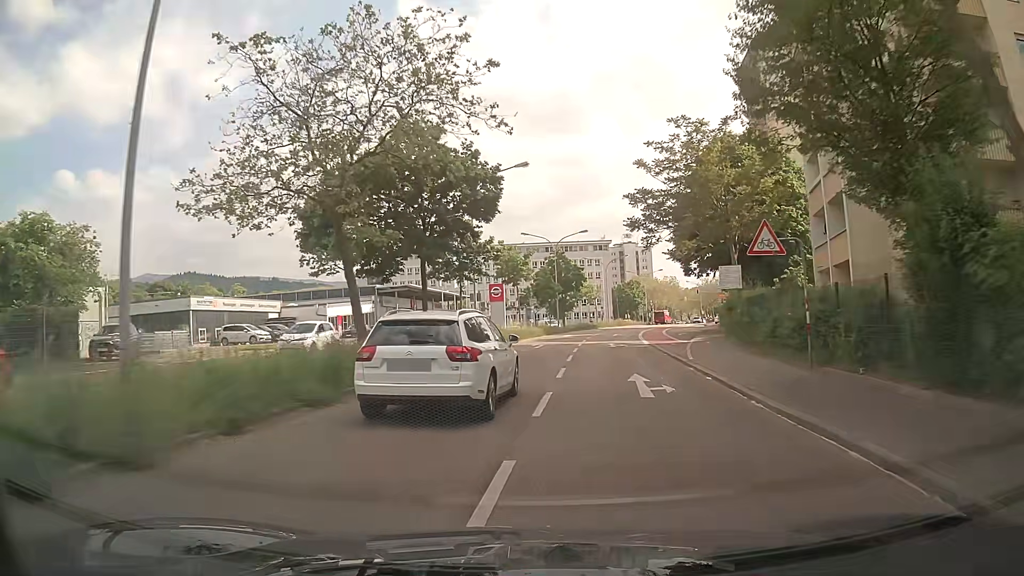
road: secondary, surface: asphalt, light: Day
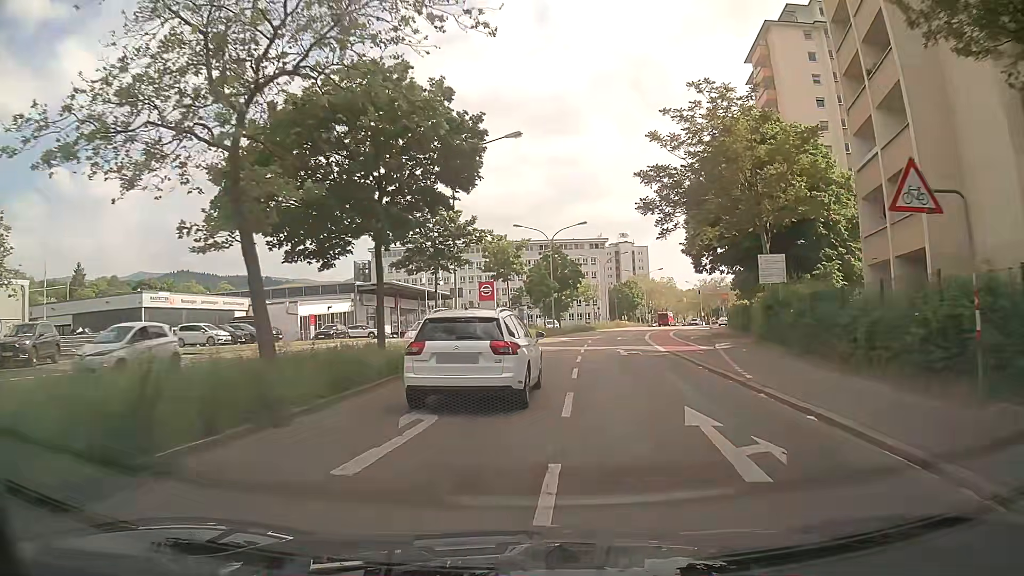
(0.0, +6.3) m; +1°
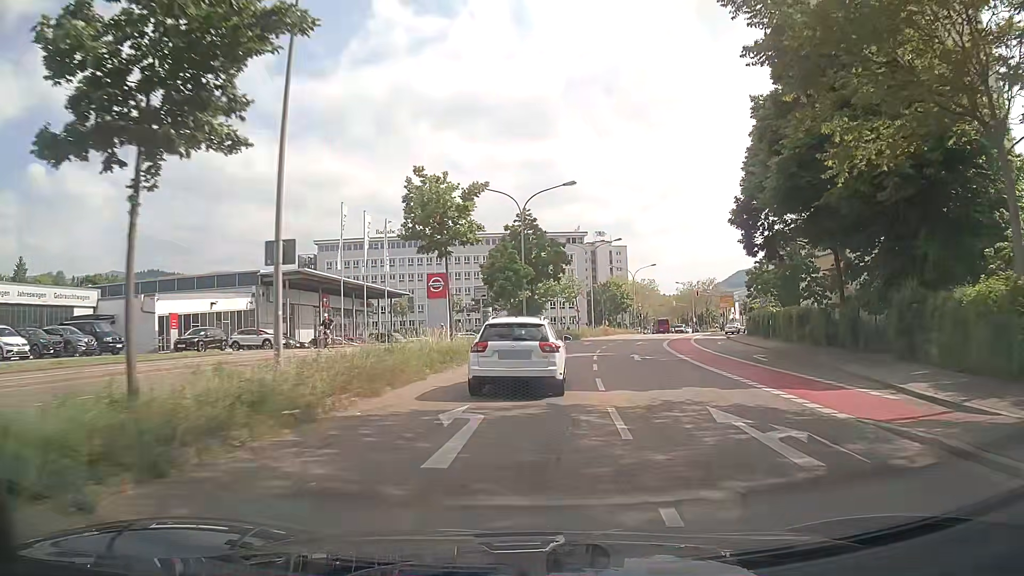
(+0.3, +19.4) m; +2°
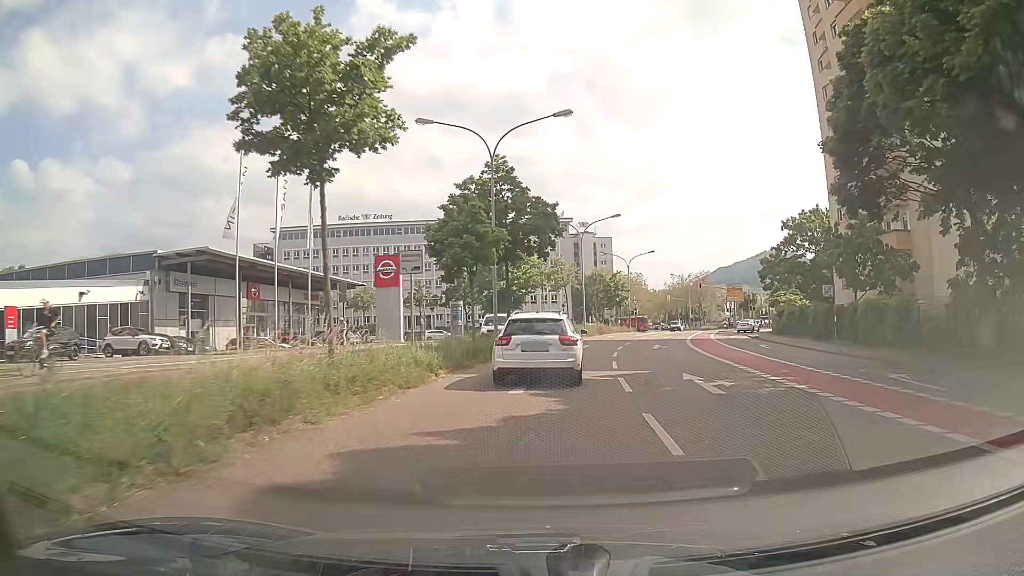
(+0.2, +13.5) m; +2°
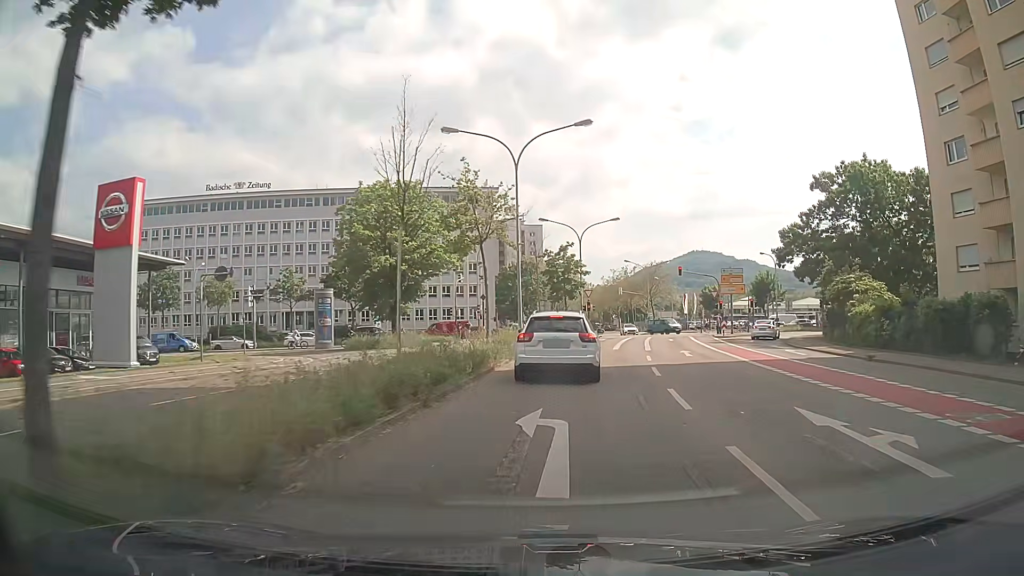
(+1.4, +26.6) m; +7°
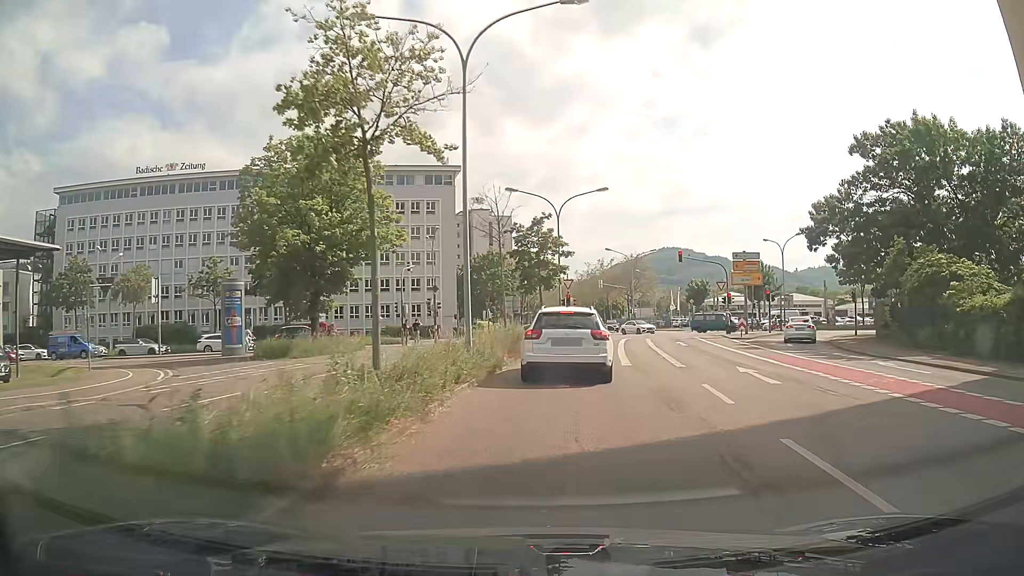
(+0.2, +11.8) m; +2°
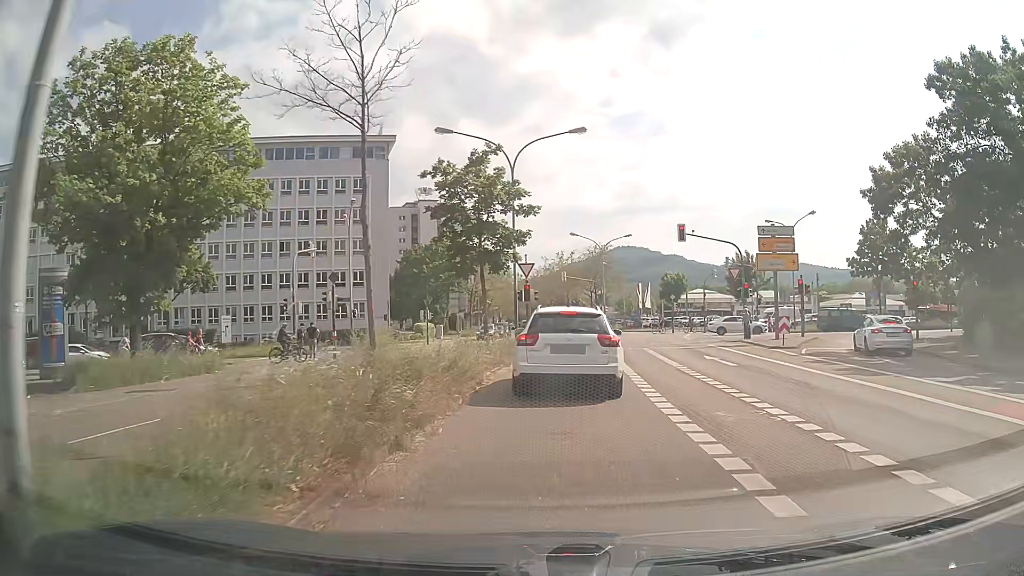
(+0.5, +13.9) m; +3°
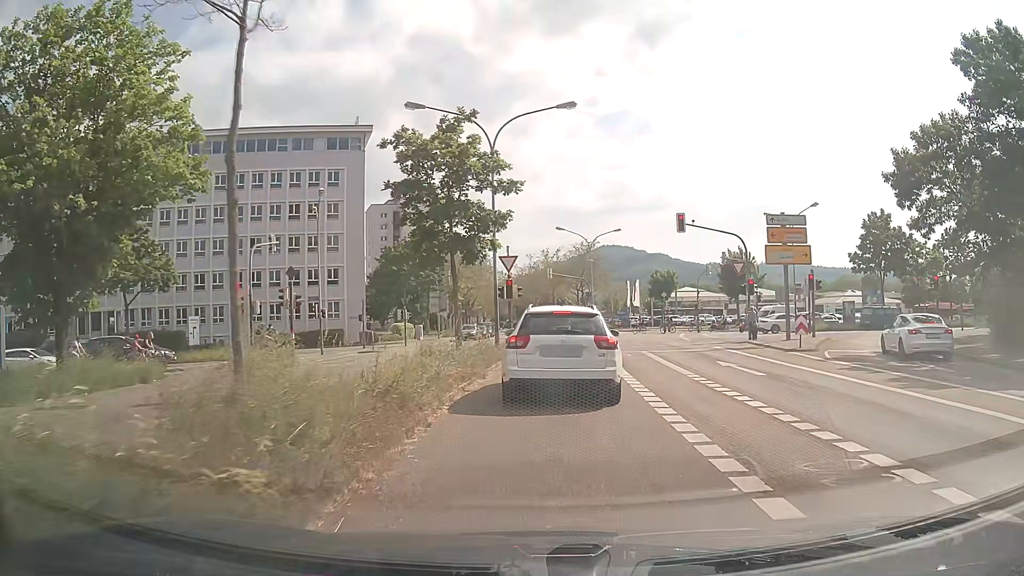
(+0.1, +3.5) m; +2°
